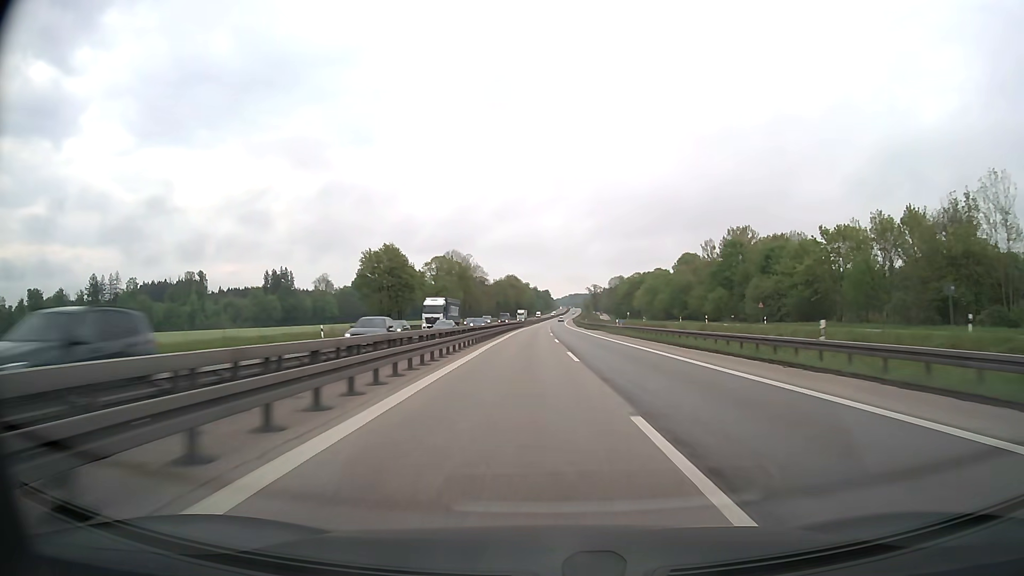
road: motorway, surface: asphalt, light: Day
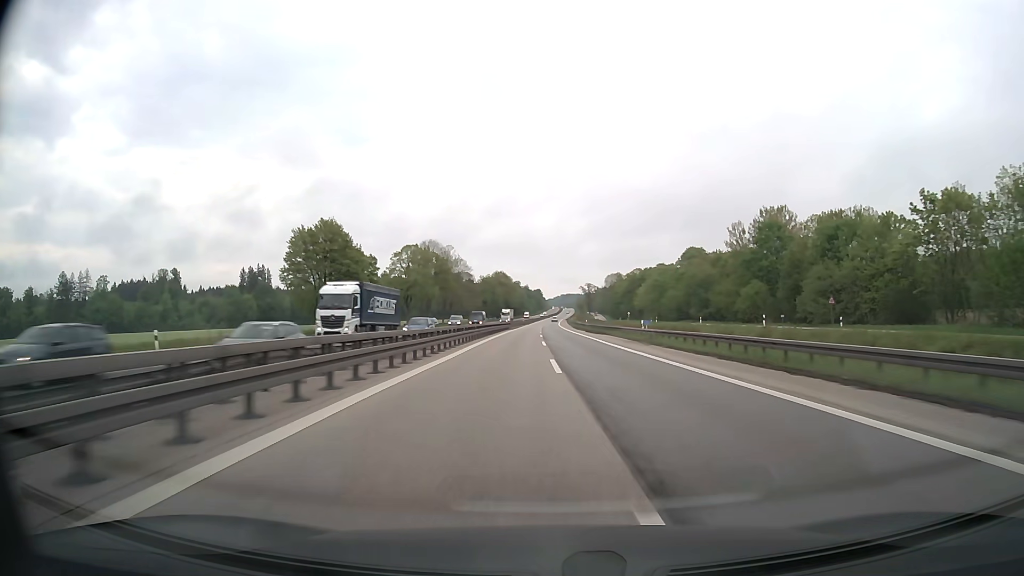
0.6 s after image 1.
(+0.2, +23.1) m; +1°
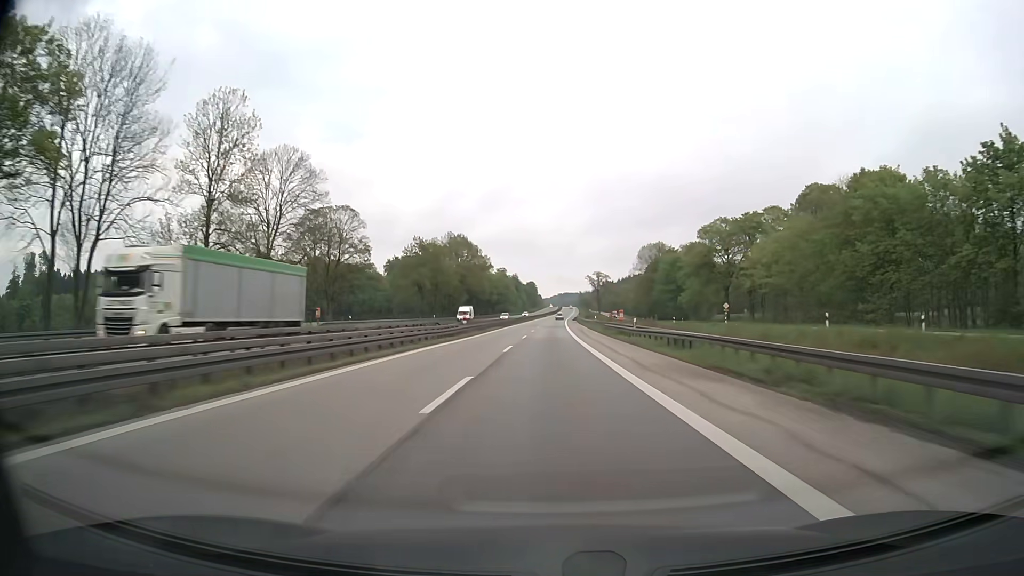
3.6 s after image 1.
(+0.8, +117.6) m; 0°
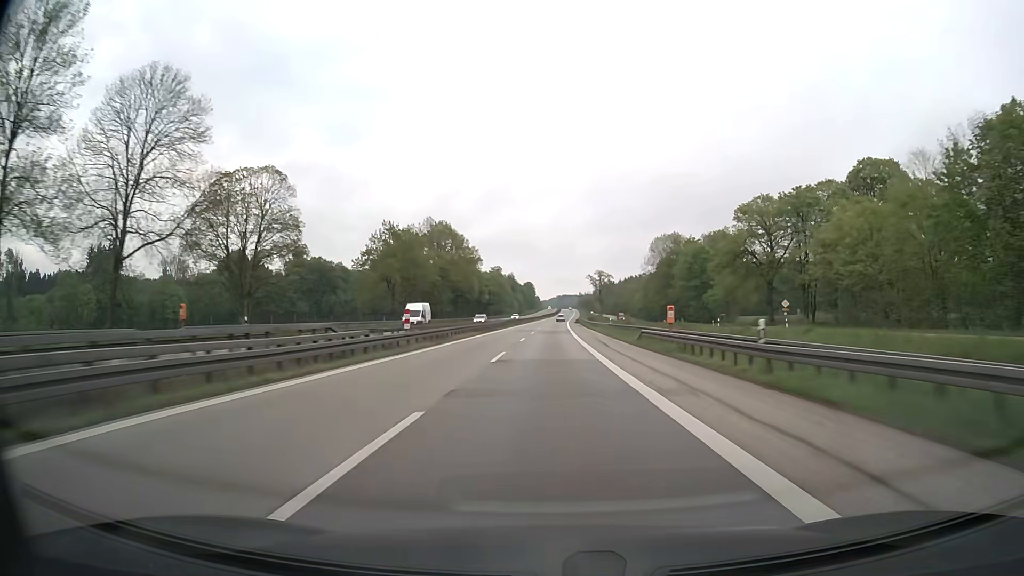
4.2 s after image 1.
(0.0, +23.9) m; 0°
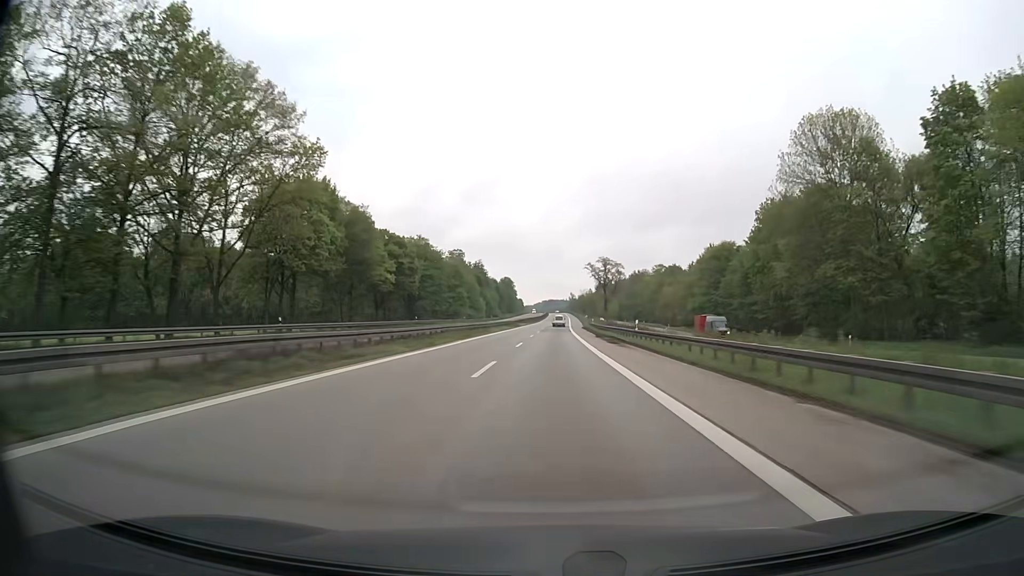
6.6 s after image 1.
(+1.0, +96.4) m; +1°
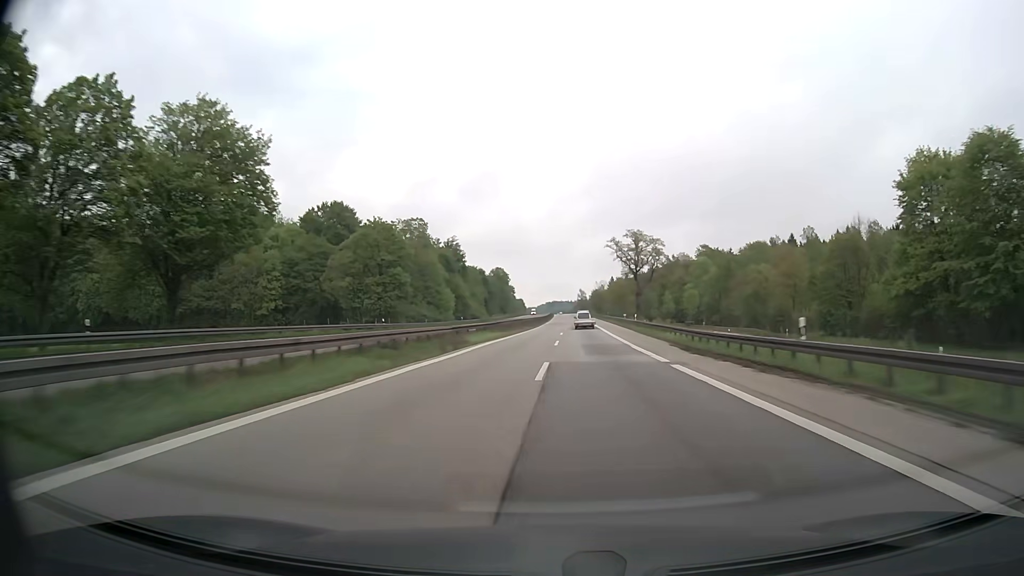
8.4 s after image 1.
(-0.4, +73.1) m; 0°
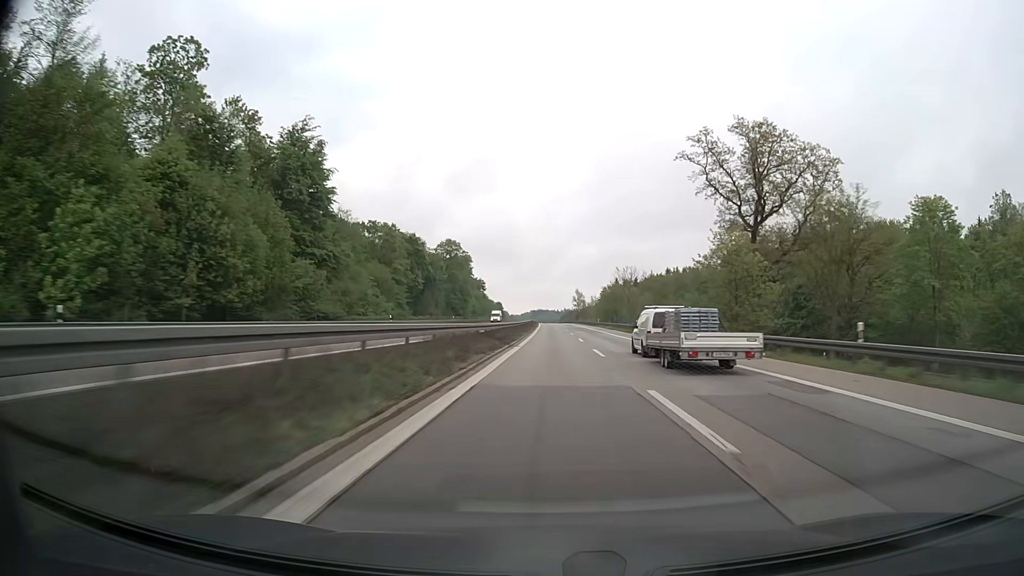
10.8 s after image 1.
(+0.9, +98.1) m; +1°
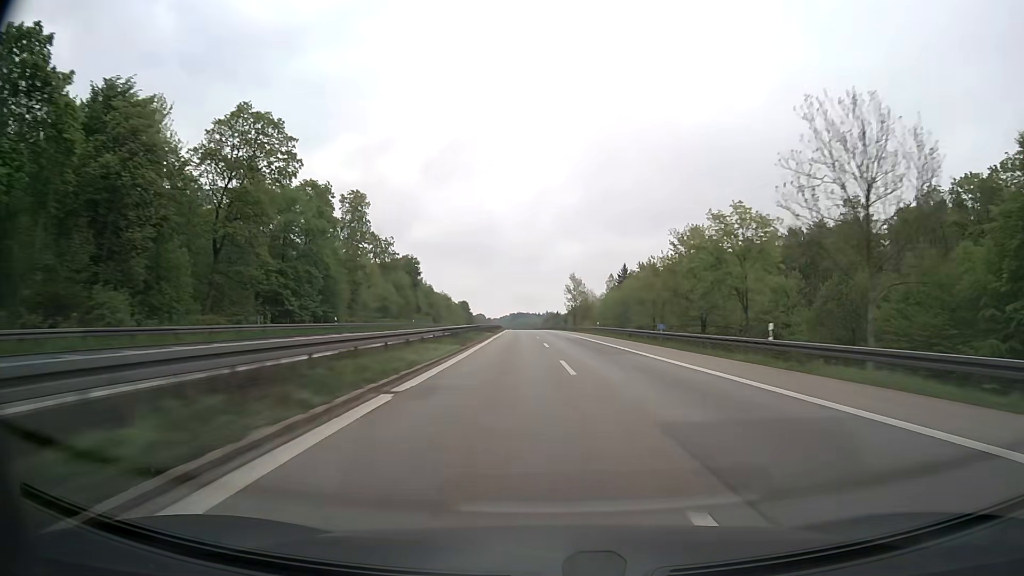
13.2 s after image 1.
(+0.9, +98.4) m; +1°
(0, +10) (0, +20) (0, +30) (0, +40) (0, +50) (0, +60) (-1, +70) (-1, +80) (-1, +90) (-2, +100) m
